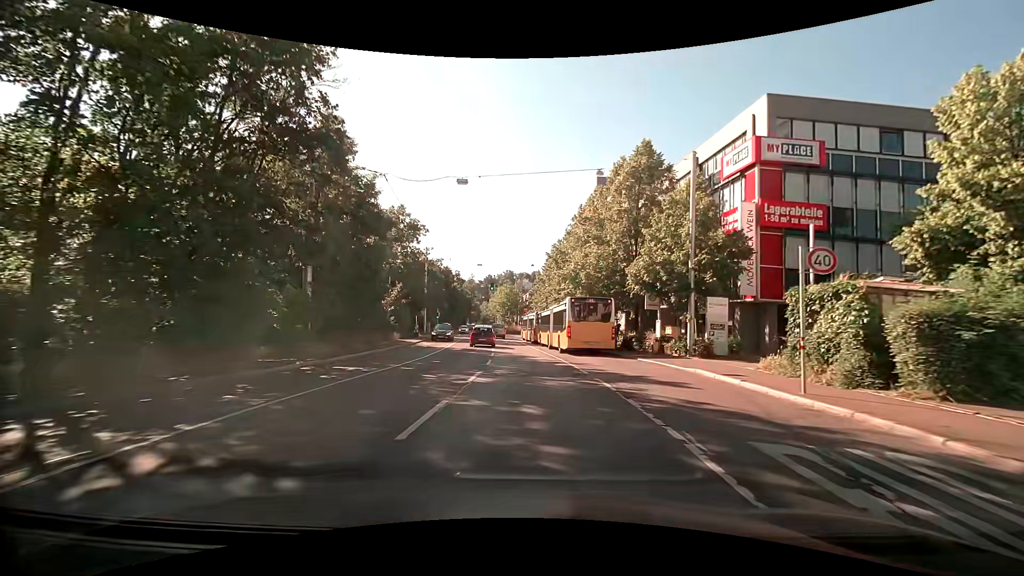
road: secondary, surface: asphalt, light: Day
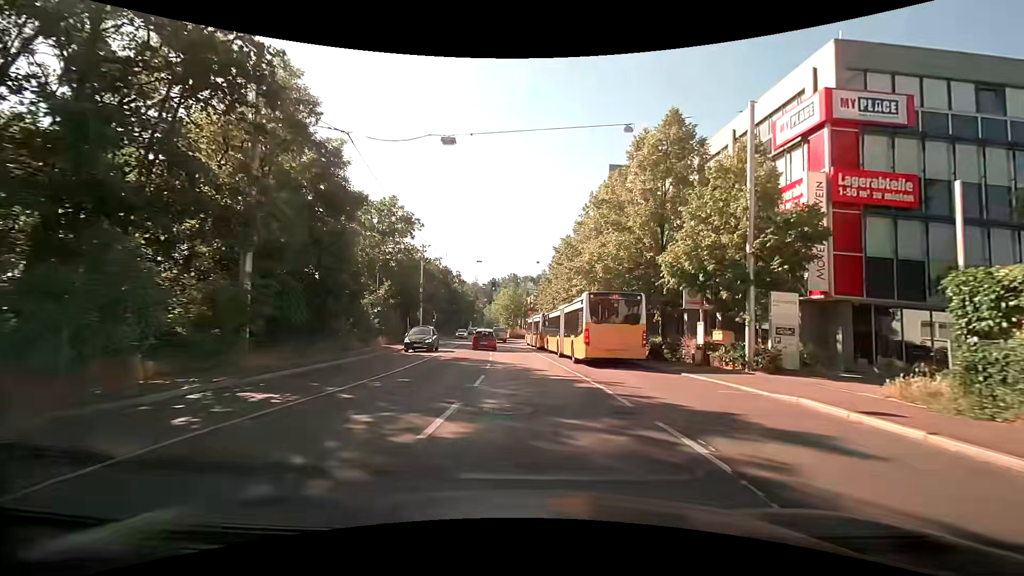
(0.0, +5.8) m; 0°
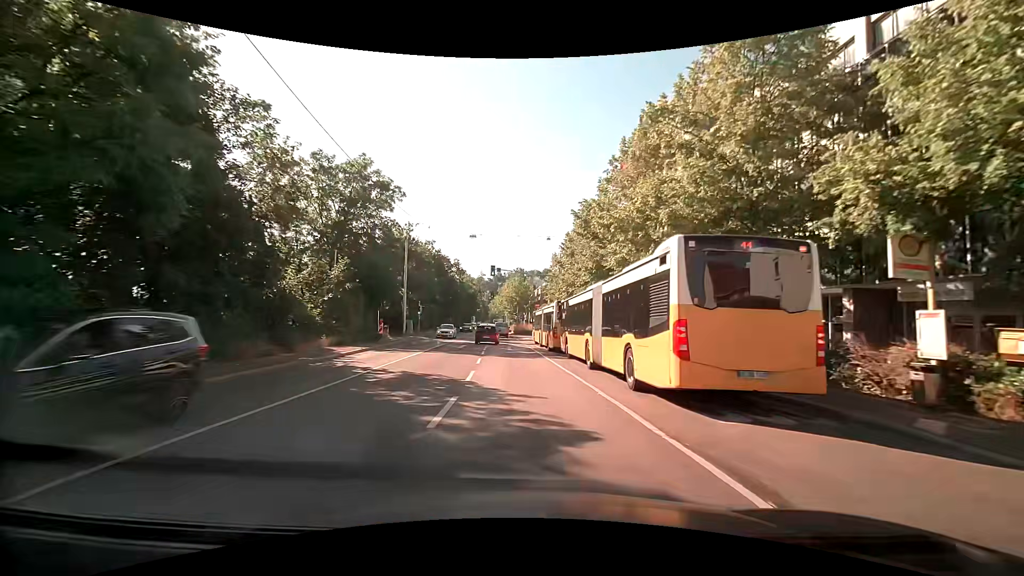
(-0.1, +11.7) m; -1°
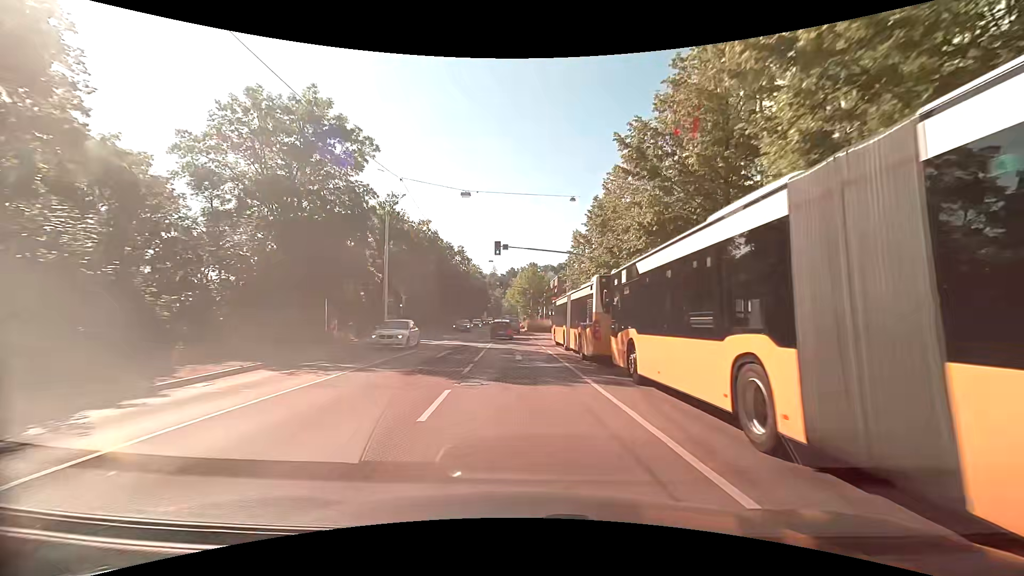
(-0.1, +12.1) m; -2°
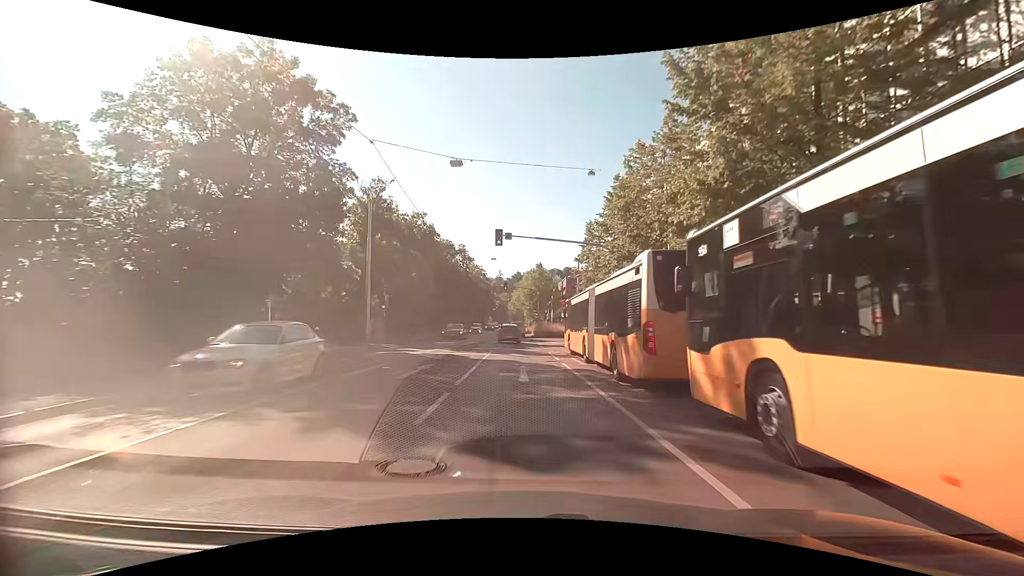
(-0.1, +6.2) m; -1°
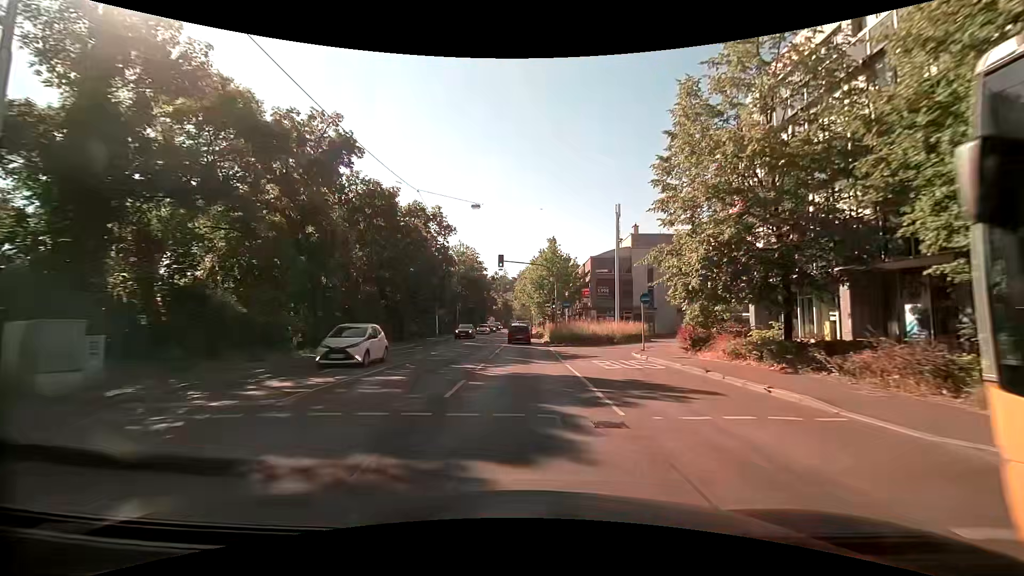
(-0.2, +25.4) m; +1°
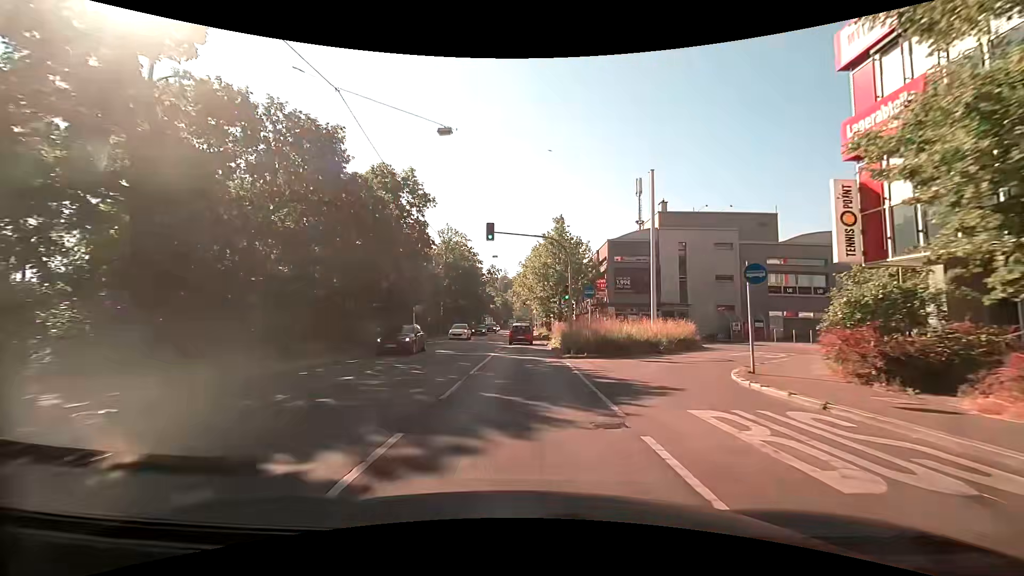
(-0.2, +12.1) m; -1°
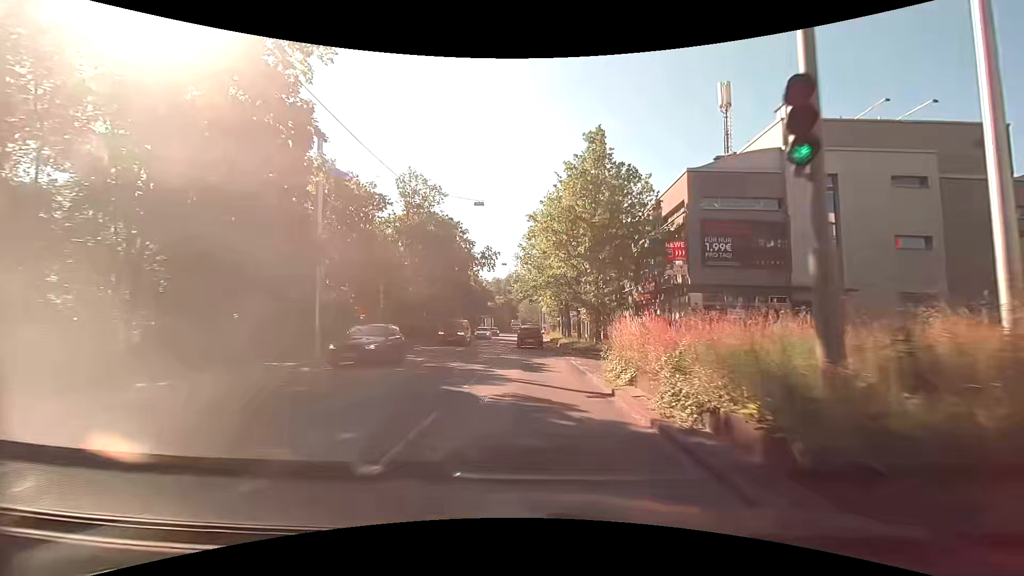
(-0.2, +22.4) m; 0°
